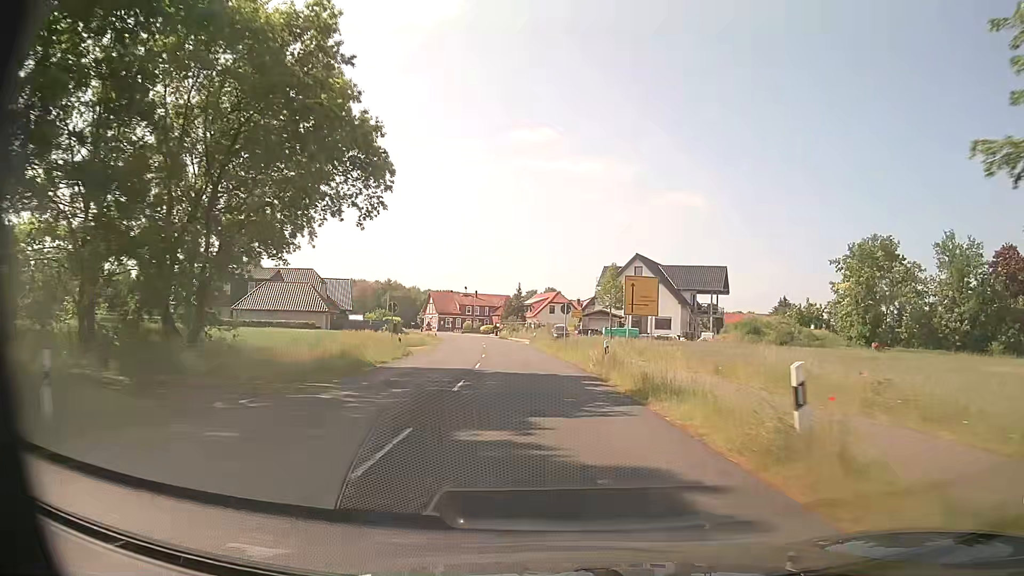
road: secondary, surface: asphalt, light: Day
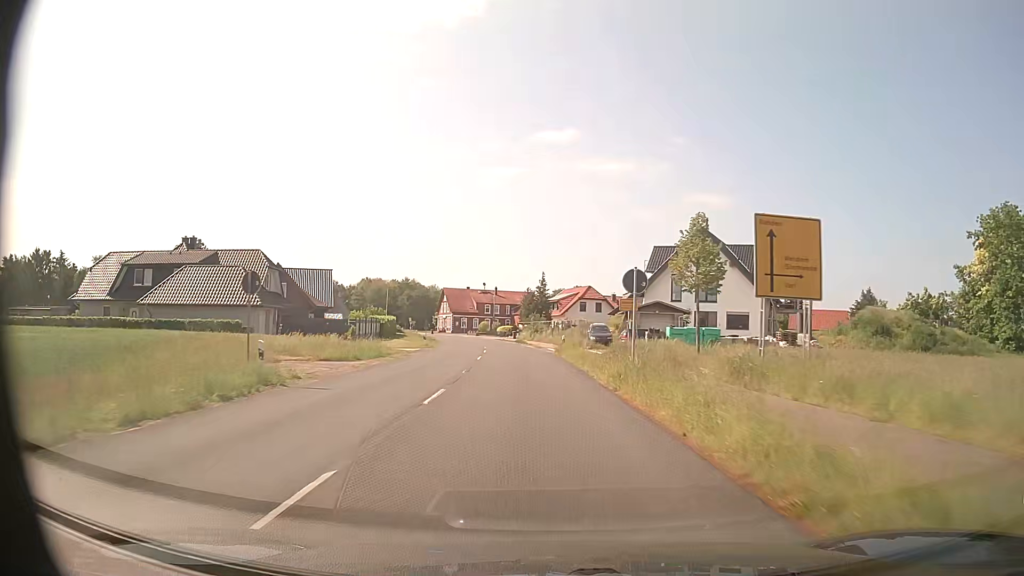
(-0.5, +20.8) m; -3°
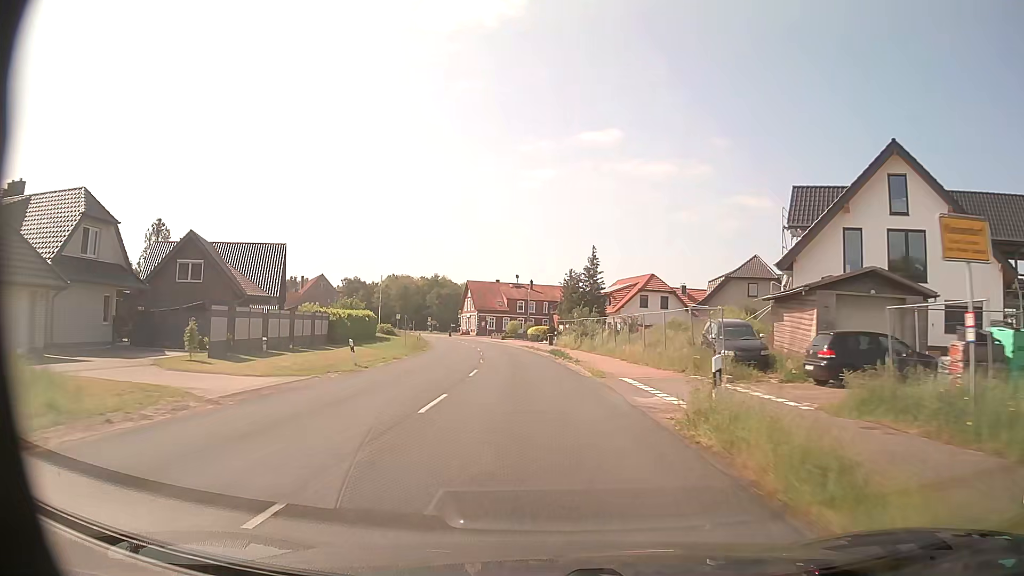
(-0.9, +28.0) m; -4°
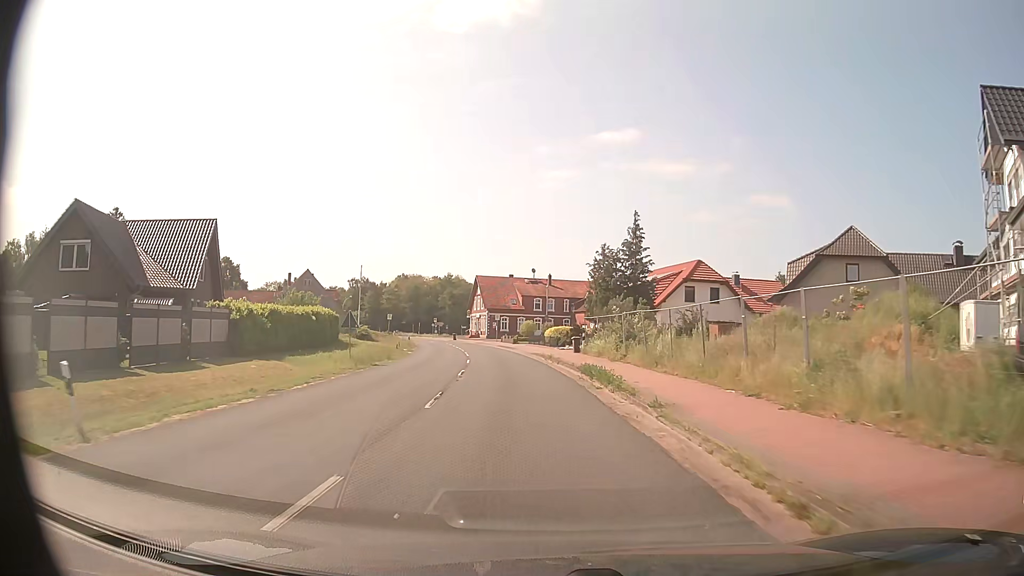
(-0.2, +16.7) m; -2°
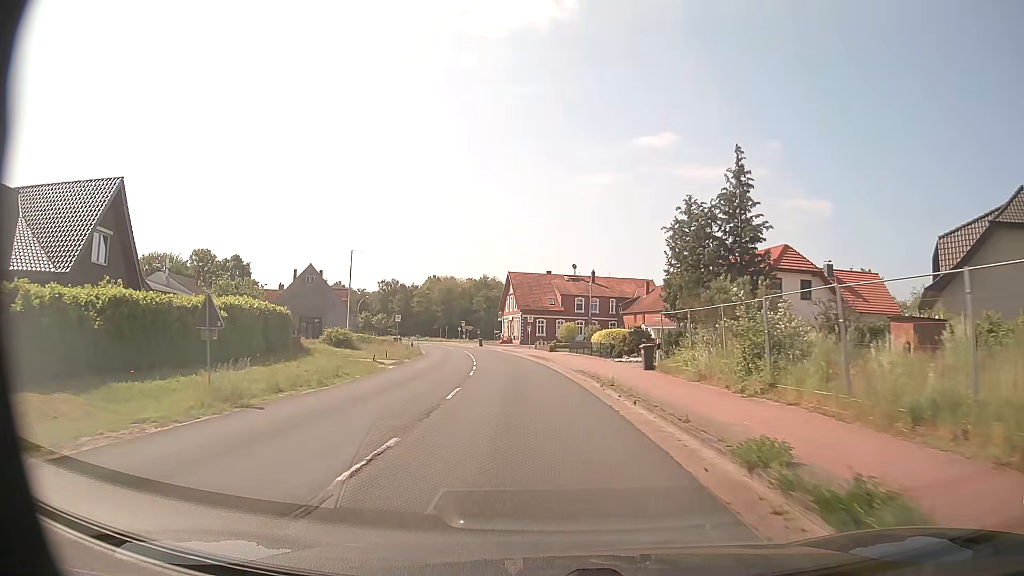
(-0.4, +15.3) m; -3°
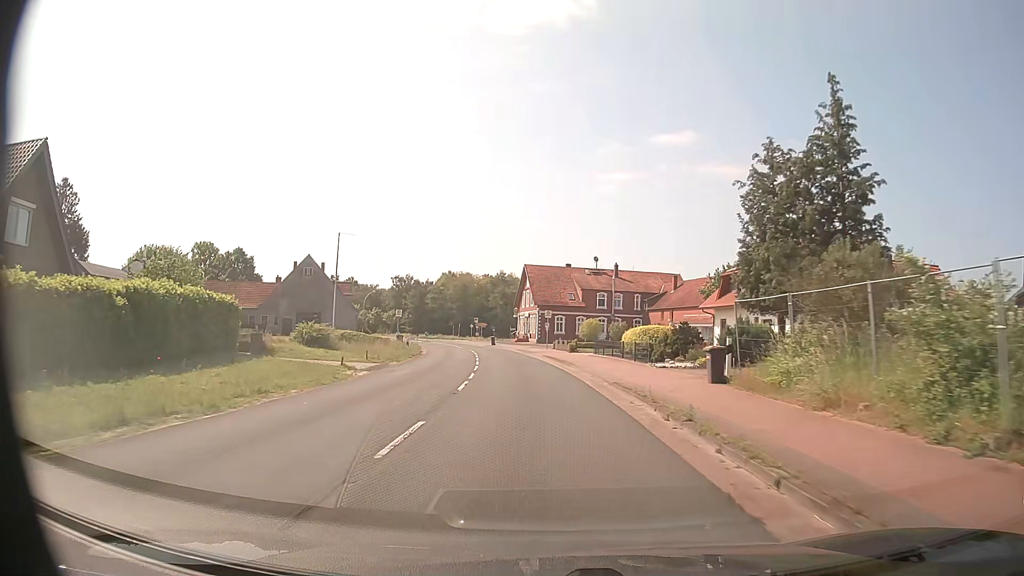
(-0.1, +7.7) m; -2°
